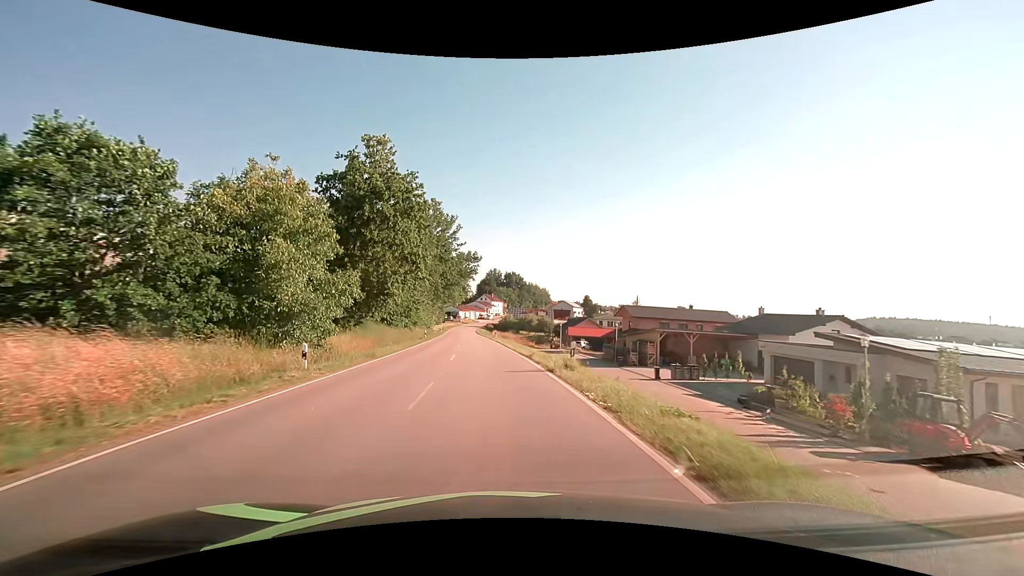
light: Day
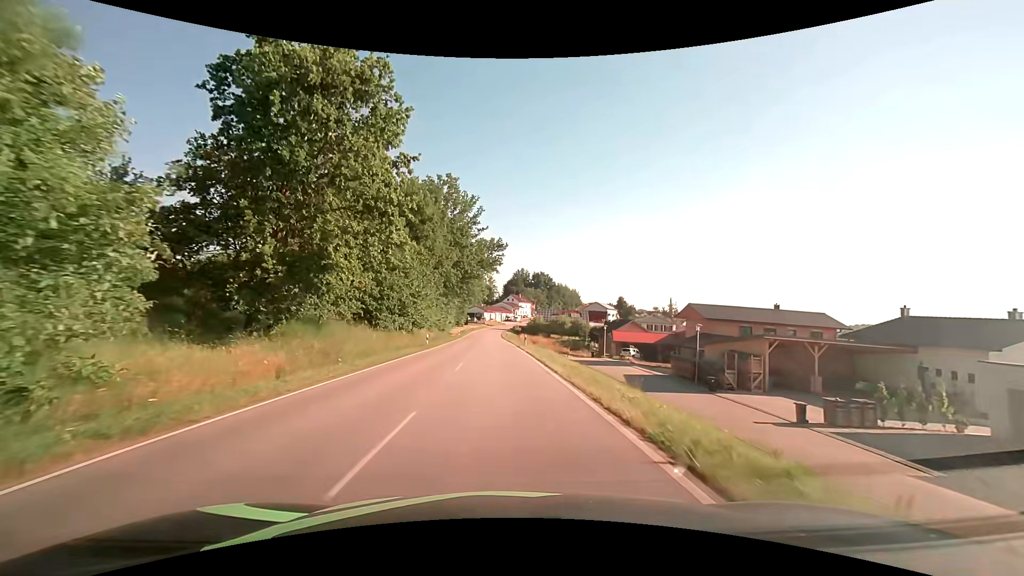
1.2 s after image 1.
(-0.5, +15.9) m; -3°
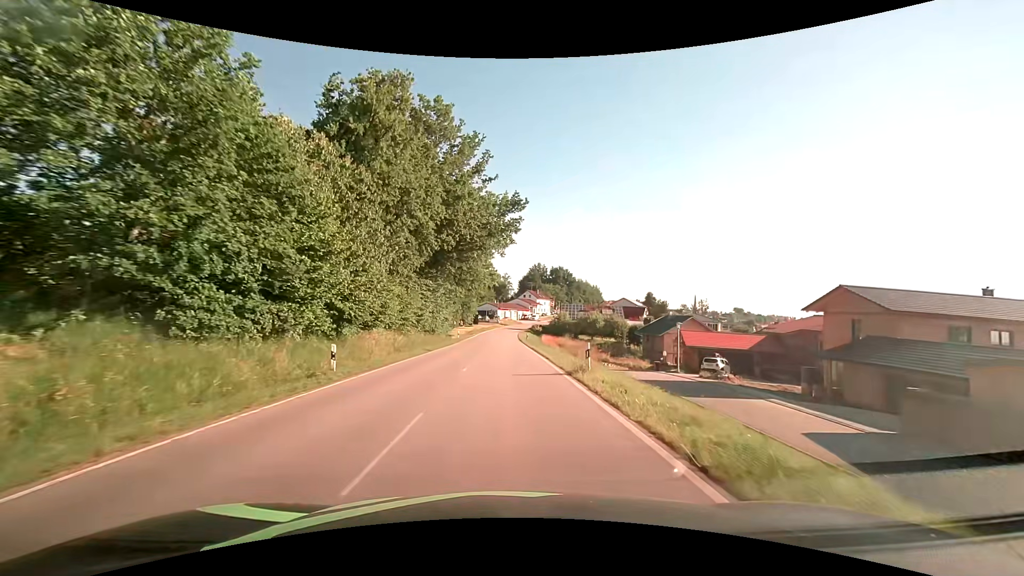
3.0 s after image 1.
(-0.5, +23.9) m; -2°
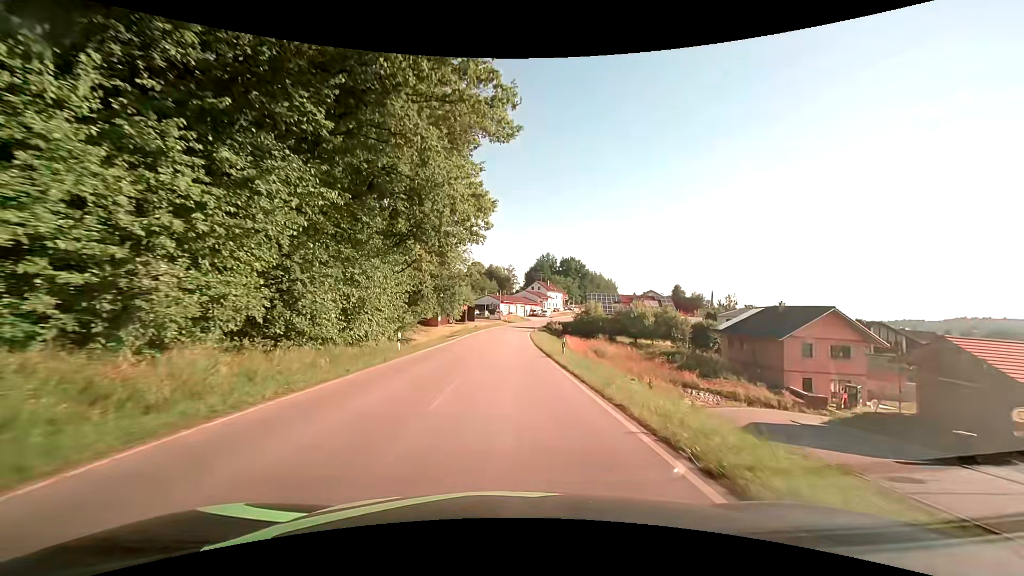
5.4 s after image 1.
(-0.2, +31.8) m; -1°
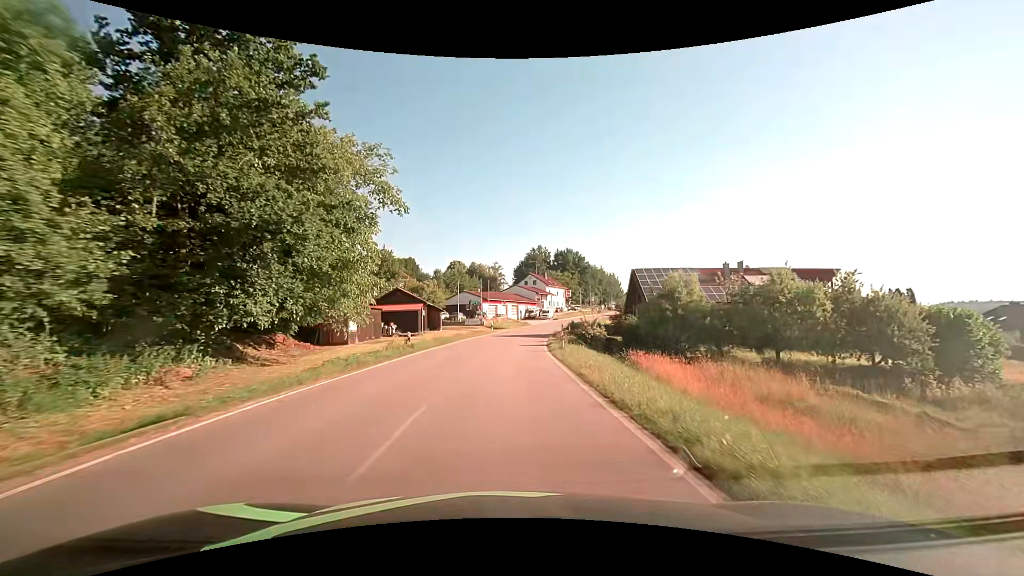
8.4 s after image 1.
(+0.4, +39.6) m; +1°
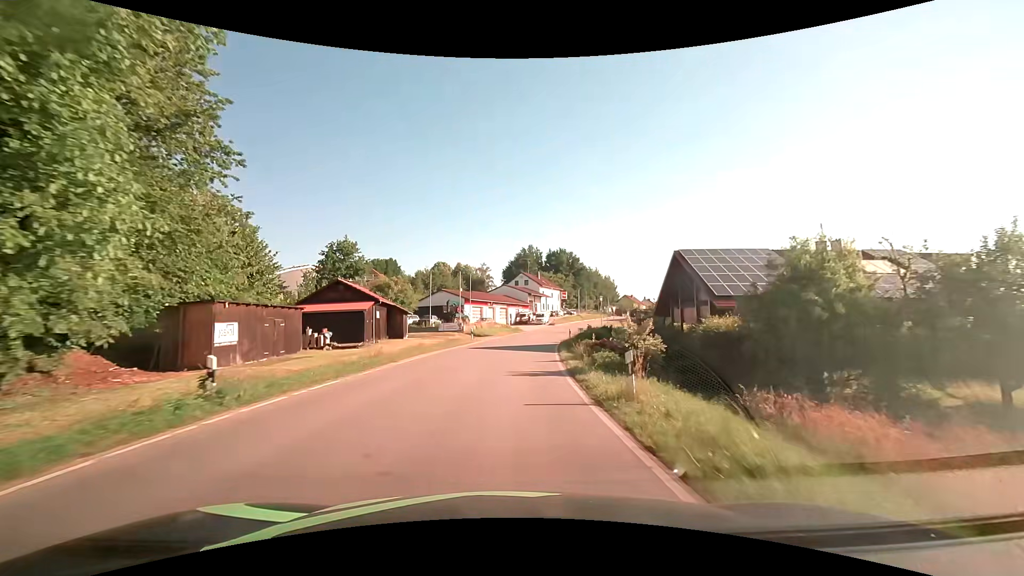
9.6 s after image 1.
(+0.2, +15.7) m; +2°
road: tertiary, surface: asphalt
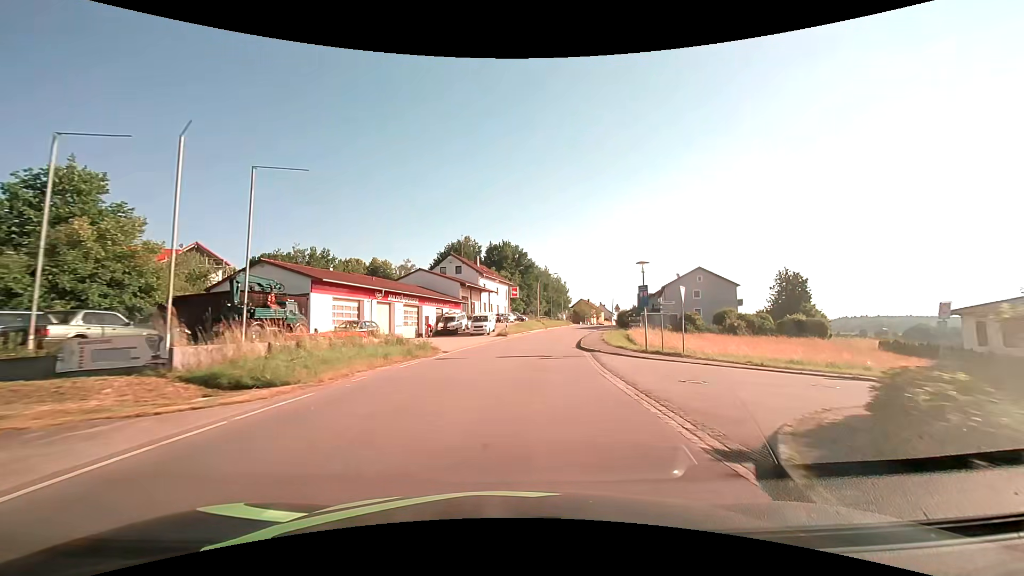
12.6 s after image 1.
(+1.8, +39.0) m; +7°
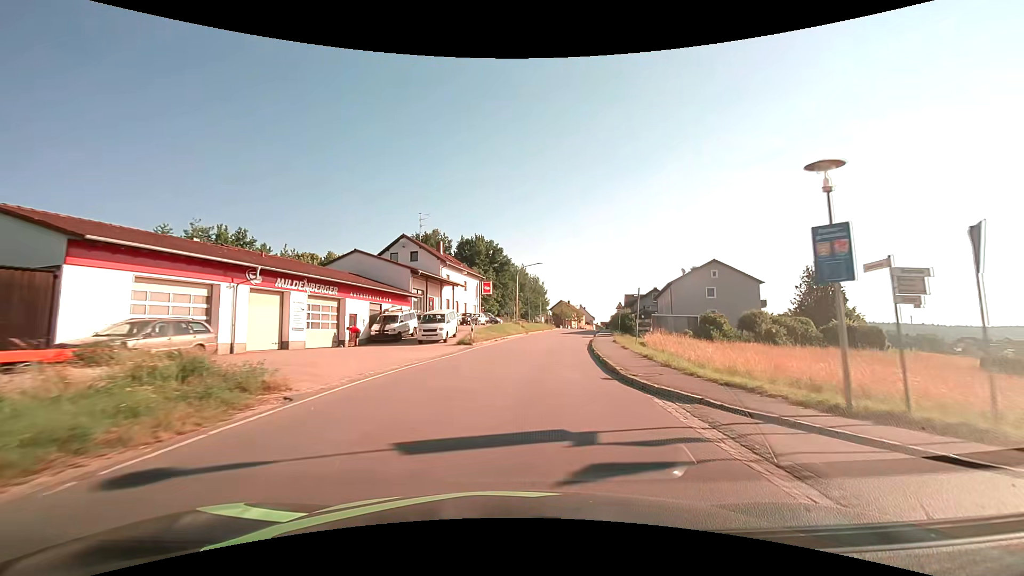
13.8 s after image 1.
(+0.4, +15.6) m; +3°
(0, +10) (+1, +20) (+3, +30) (+4, +40) (+6, +50) (+8, +59) (+10, +69) (+12, +79) (+15, +89) (+17, +98) m
